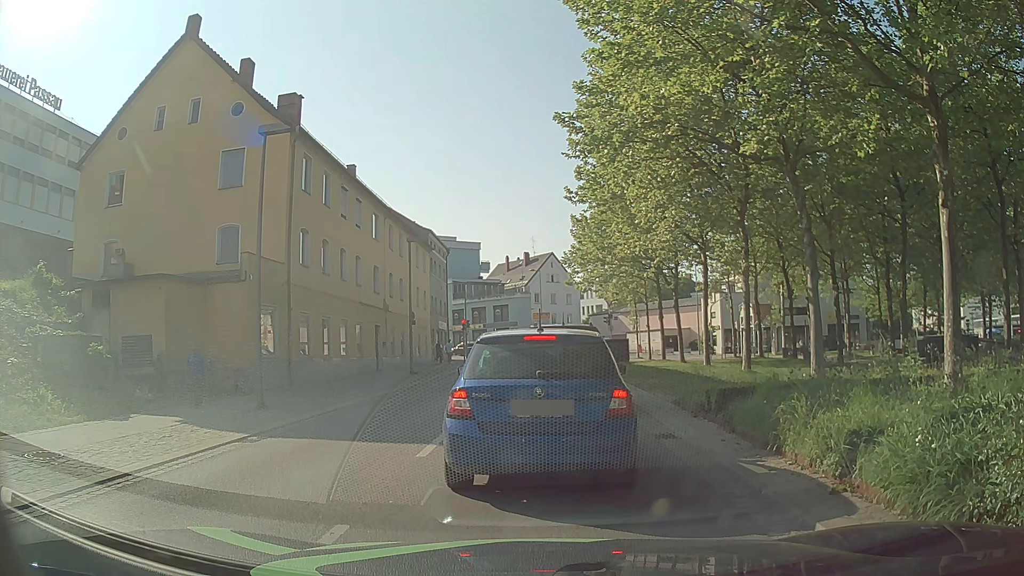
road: tertiary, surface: asphalt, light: Day
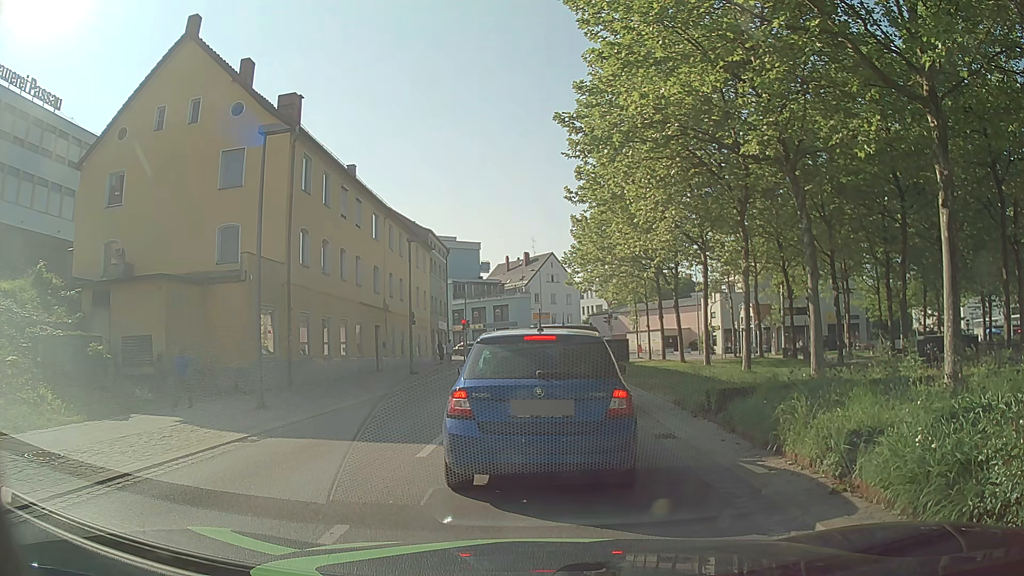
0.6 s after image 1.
(0.0, 0.0) m; 0°
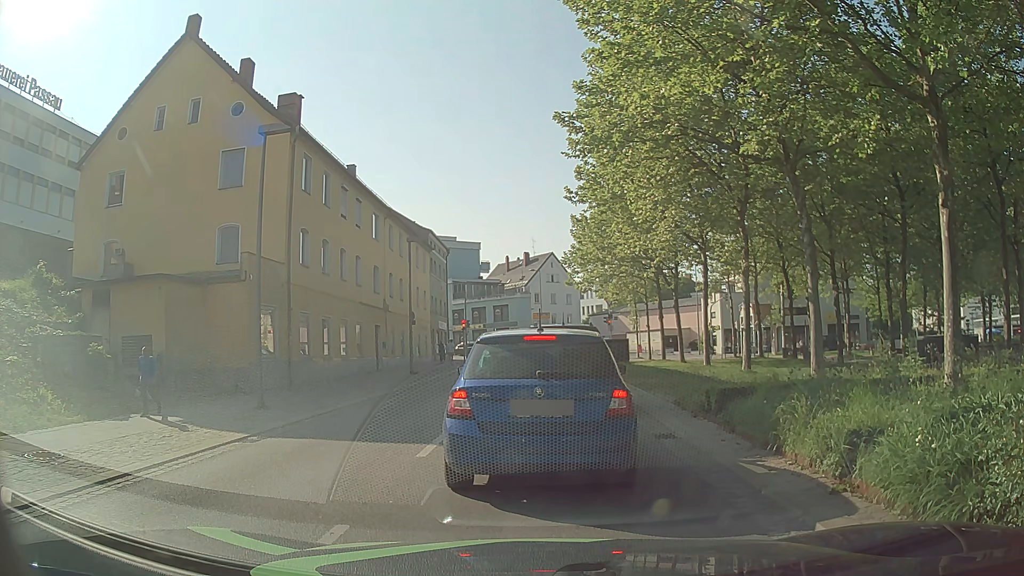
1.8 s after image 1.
(0.0, 0.0) m; 0°
(0, +10) (0, +20) (0, +30) (0, +40) (+1, +50) (+2, +60) (+1, +70) (-4, +78) (-12, +84) (-20, +90) m
